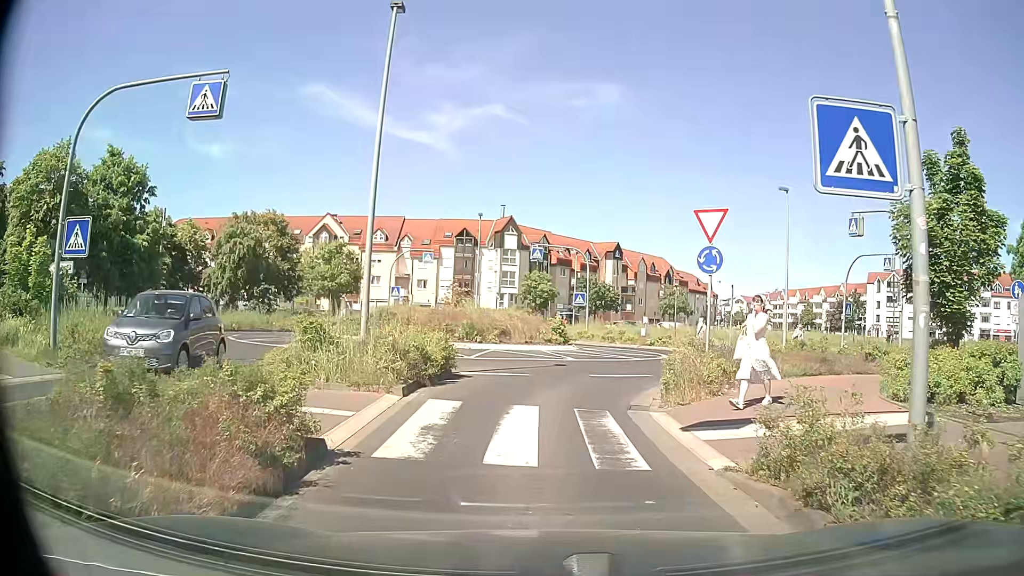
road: residential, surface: asphalt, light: Day
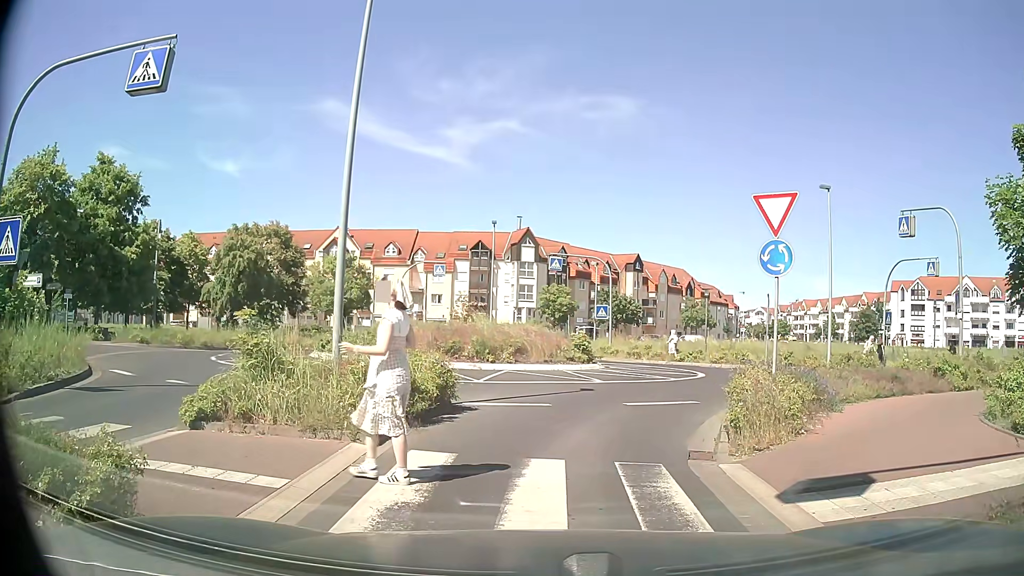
(0.0, +2.7) m; -1°
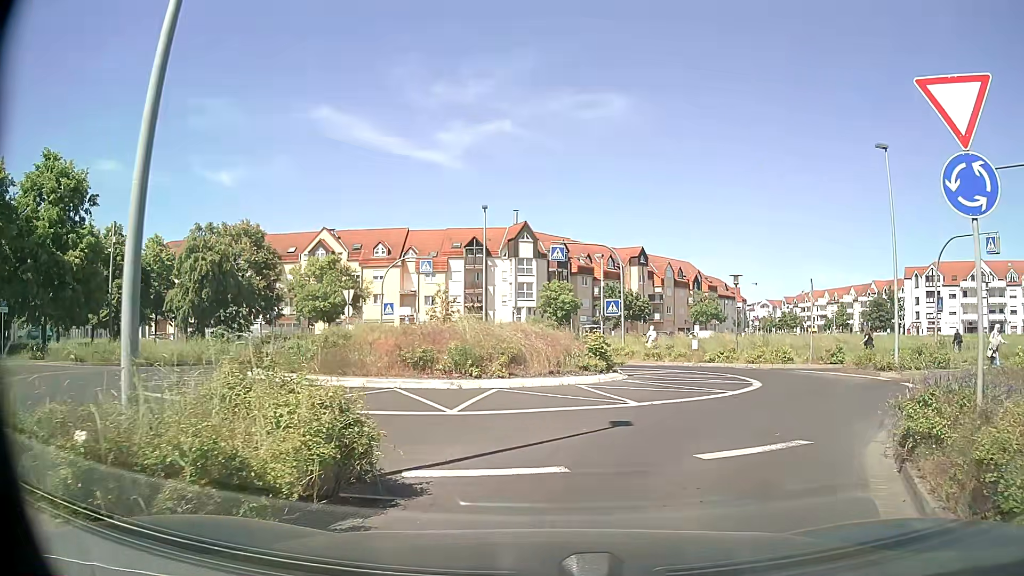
(-0.1, +5.8) m; -1°
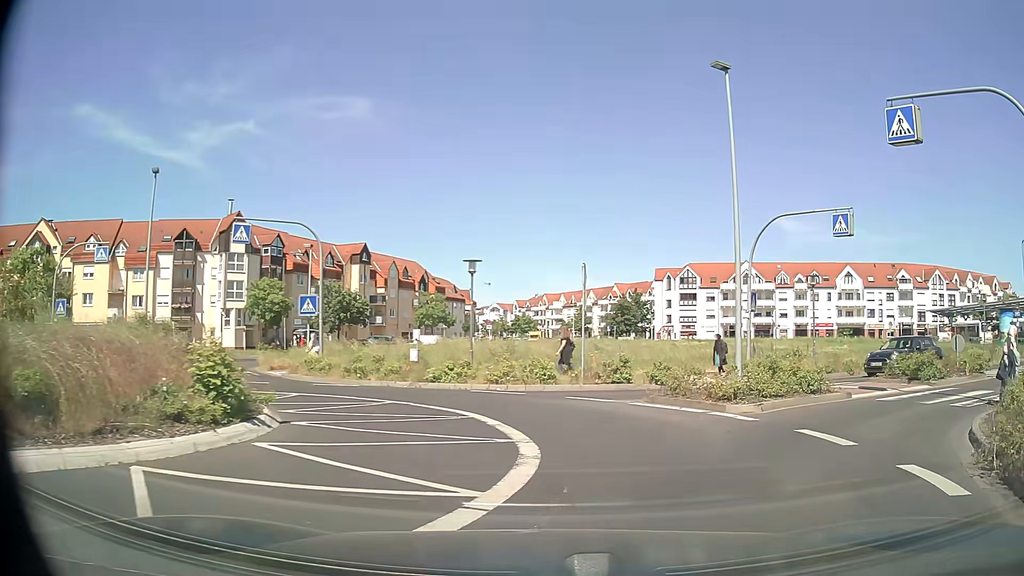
(+1.3, +8.5) m; +22°
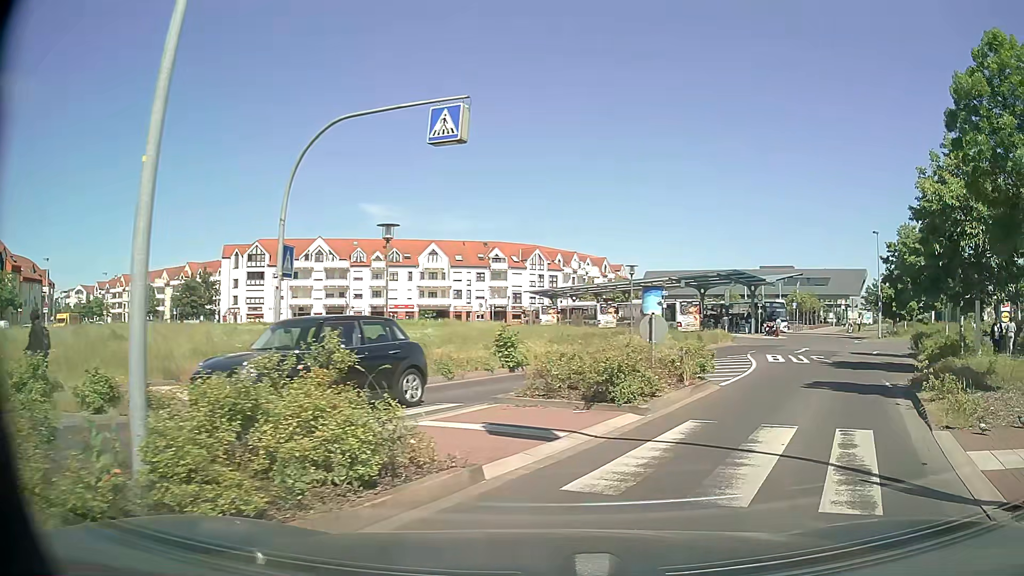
(+3.0, +9.5) m; +35°
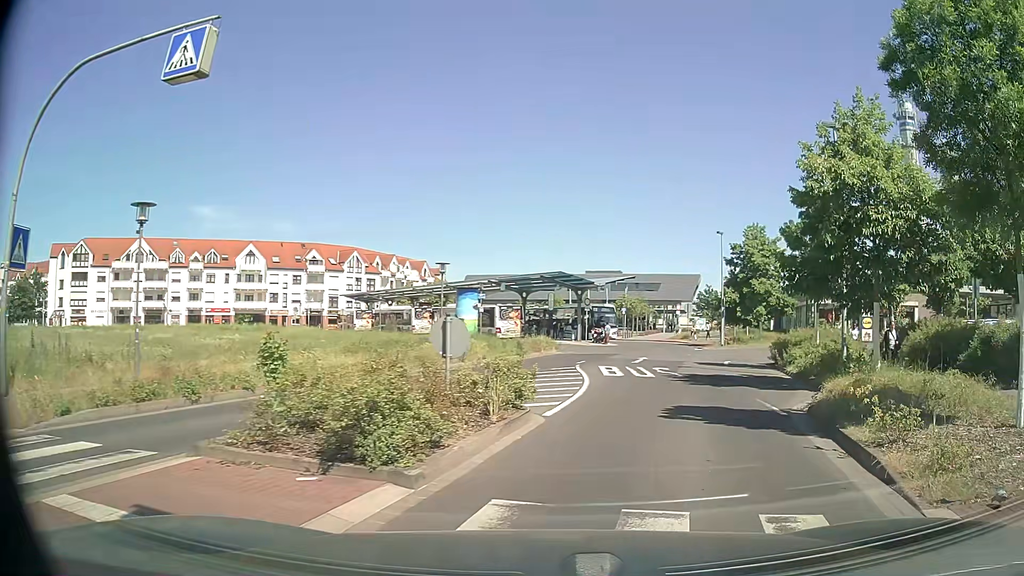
(+0.6, +3.9) m; +16°
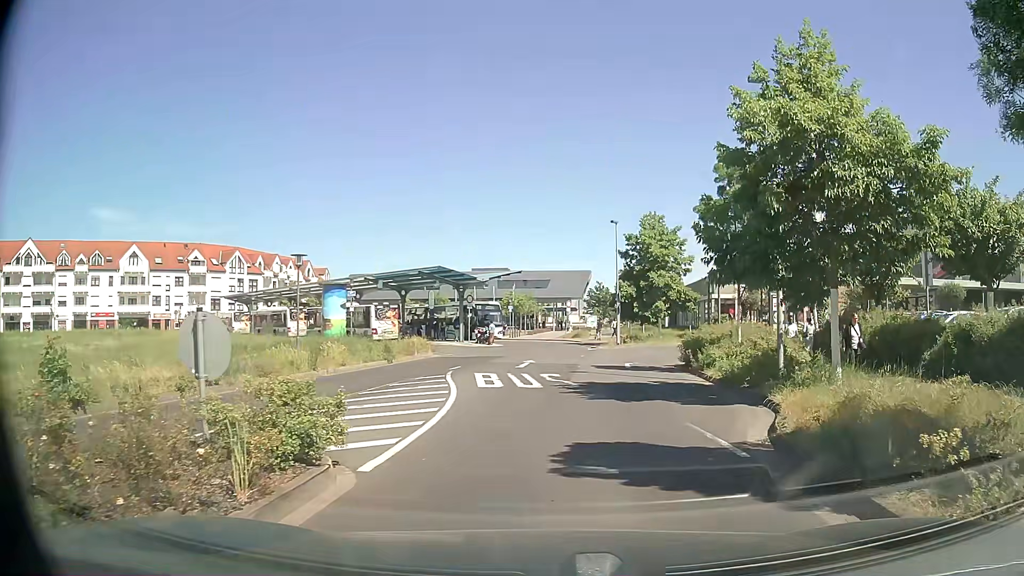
(+0.4, +3.9) m; +8°
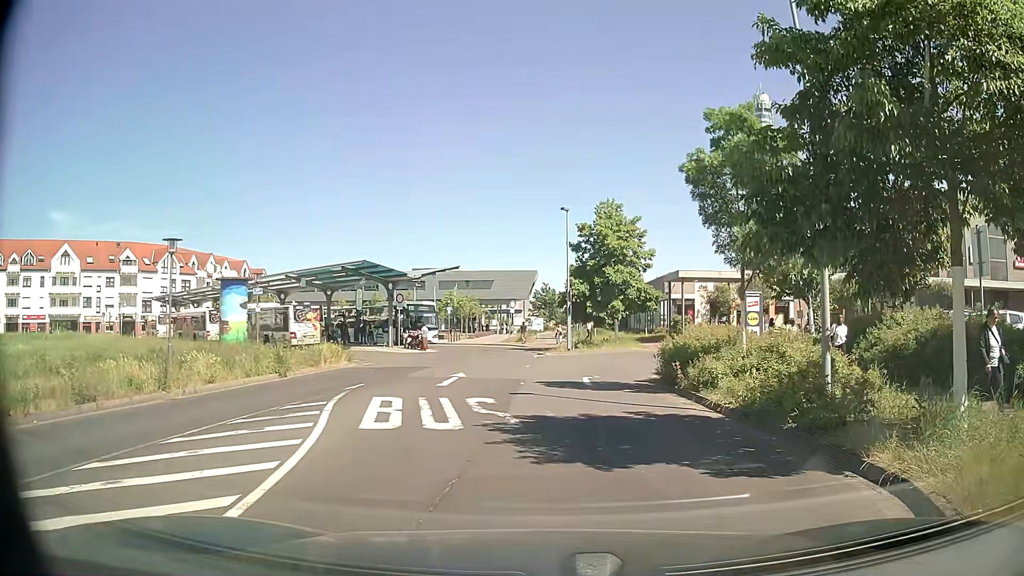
(+0.3, +5.6) m; +5°
